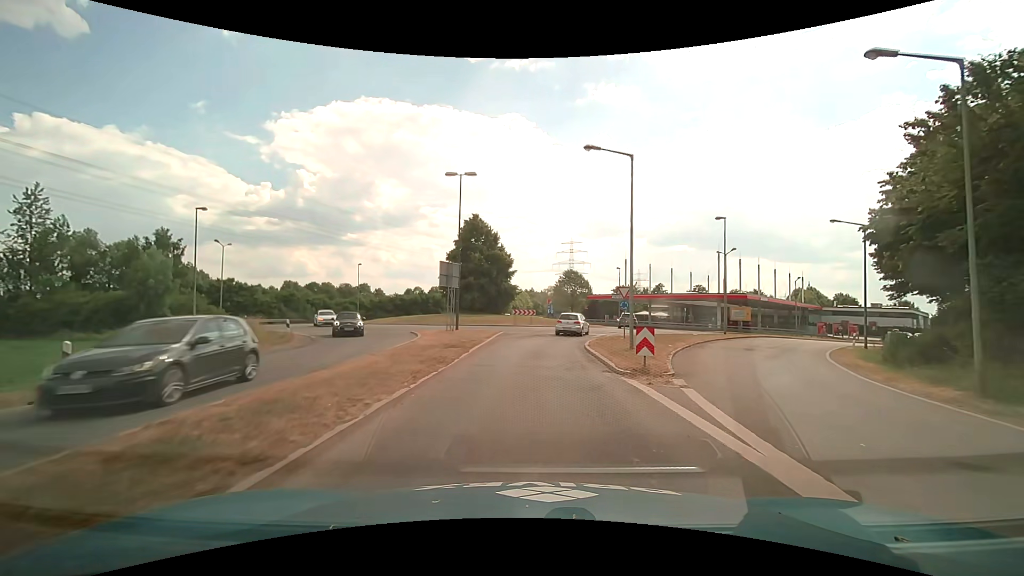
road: primary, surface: asphalt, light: Day
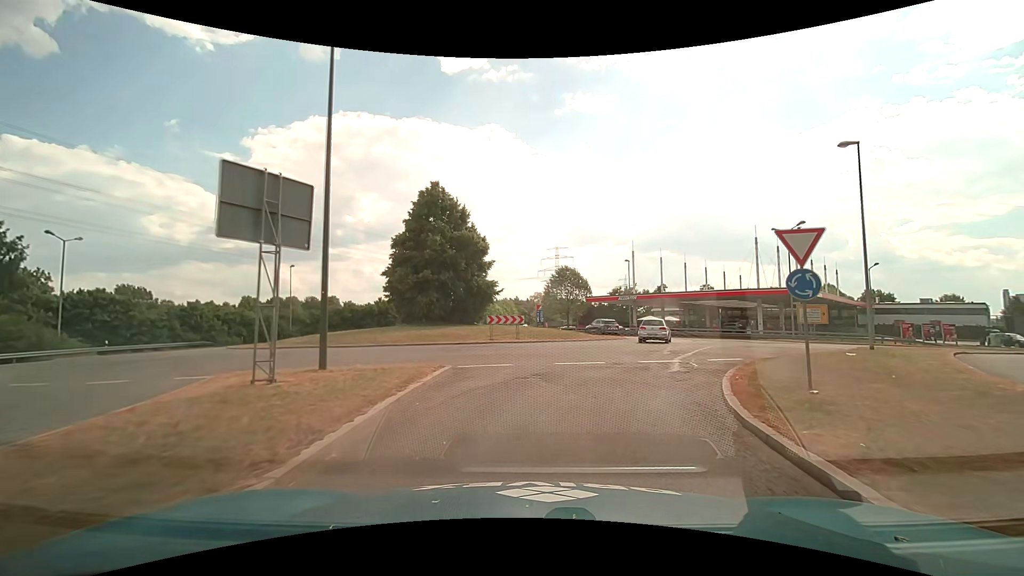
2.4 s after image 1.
(-0.1, +19.5) m; +1°
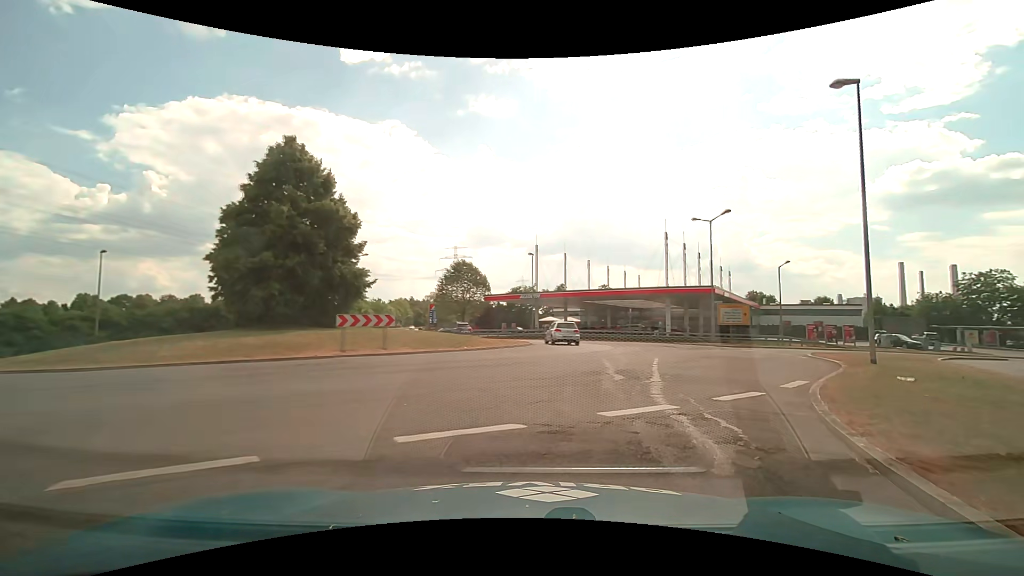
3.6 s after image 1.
(+0.6, +9.2) m; +10°
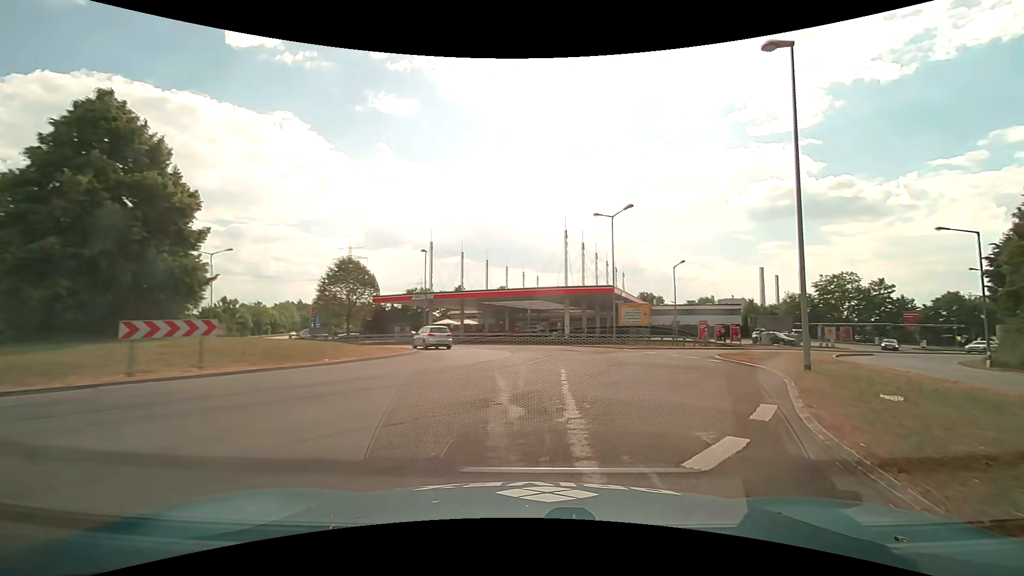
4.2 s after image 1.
(+0.5, +4.5) m; +12°
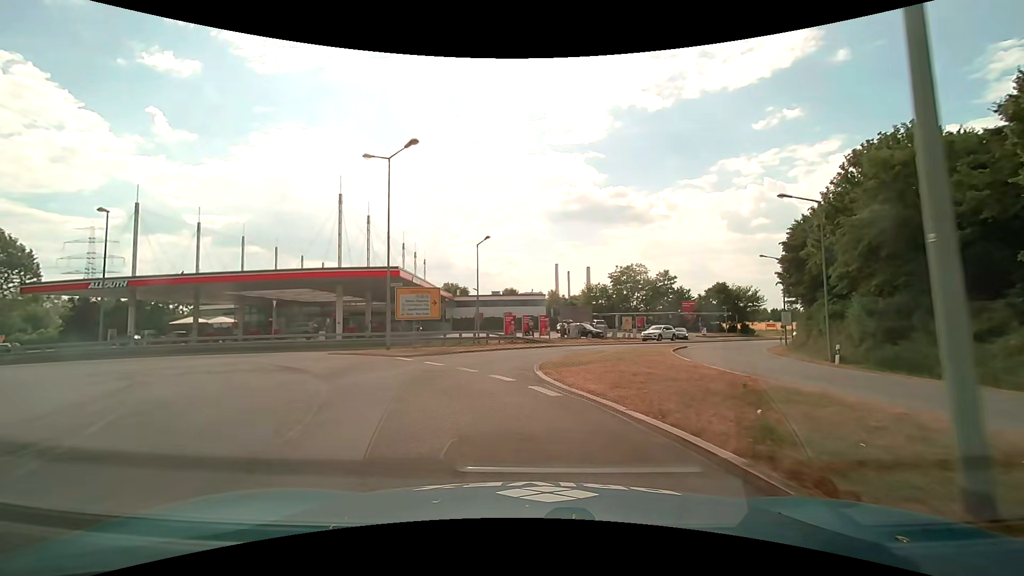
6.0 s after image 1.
(+3.3, +12.6) m; +23°
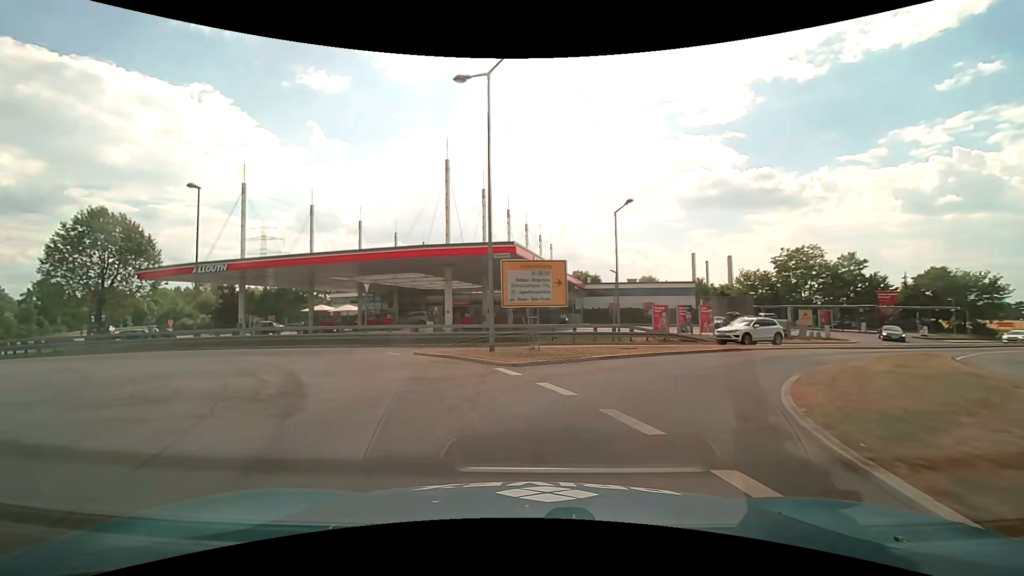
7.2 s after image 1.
(-1.0, +9.0) m; -14°
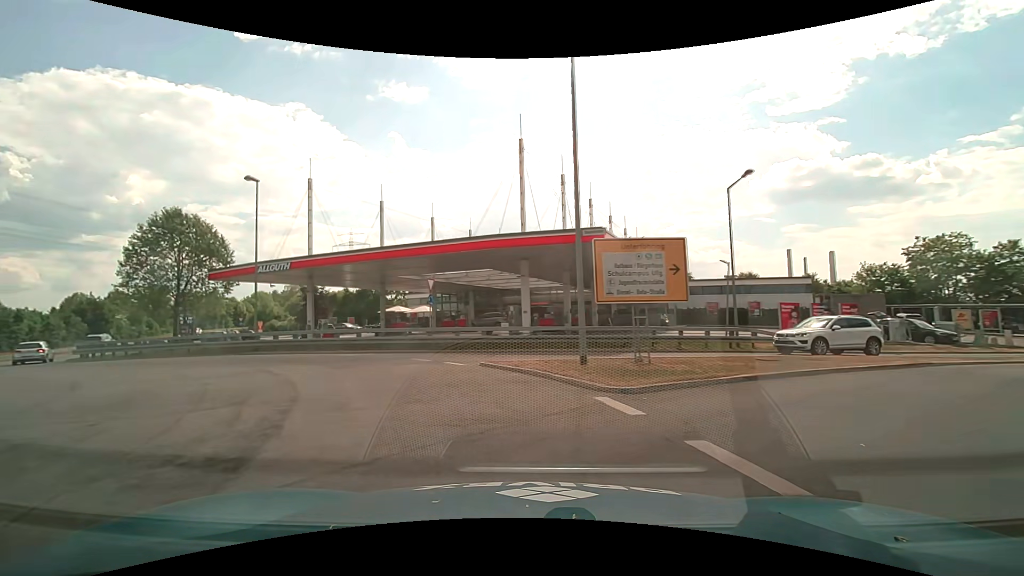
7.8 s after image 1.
(-0.4, +4.7) m; -9°
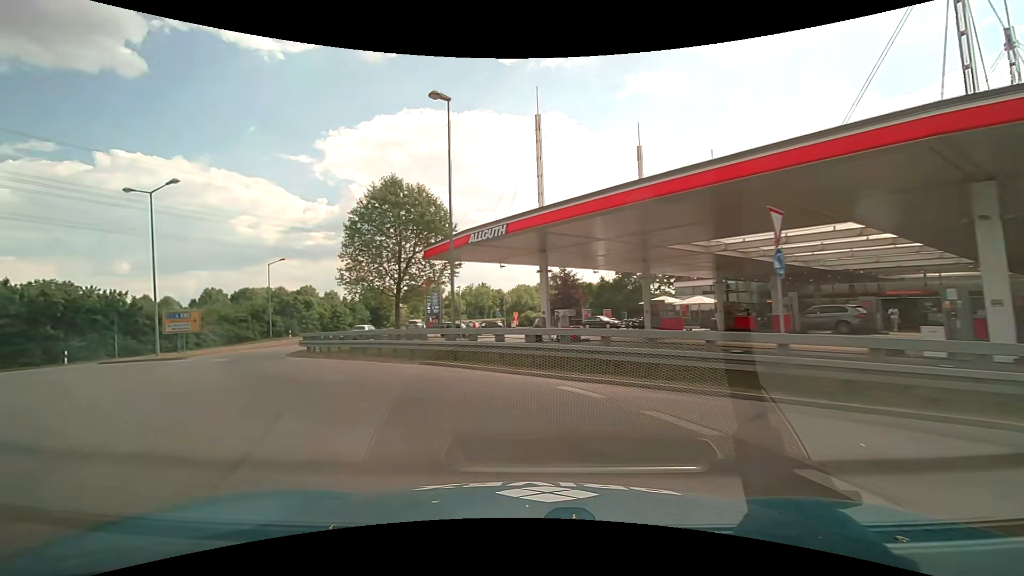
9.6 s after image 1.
(-3.5, +13.7) m; -29°
